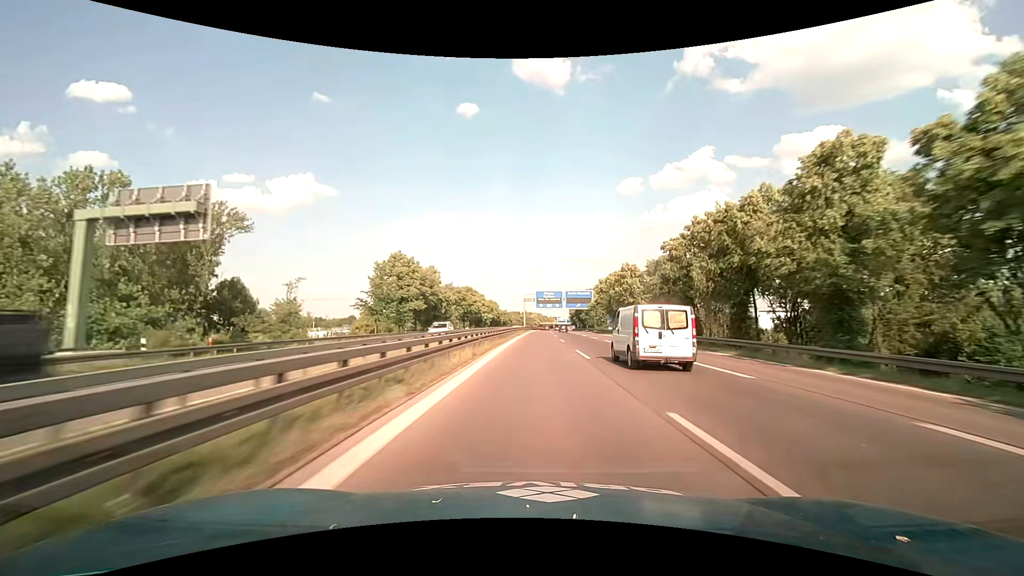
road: motorway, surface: asphalt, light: Day
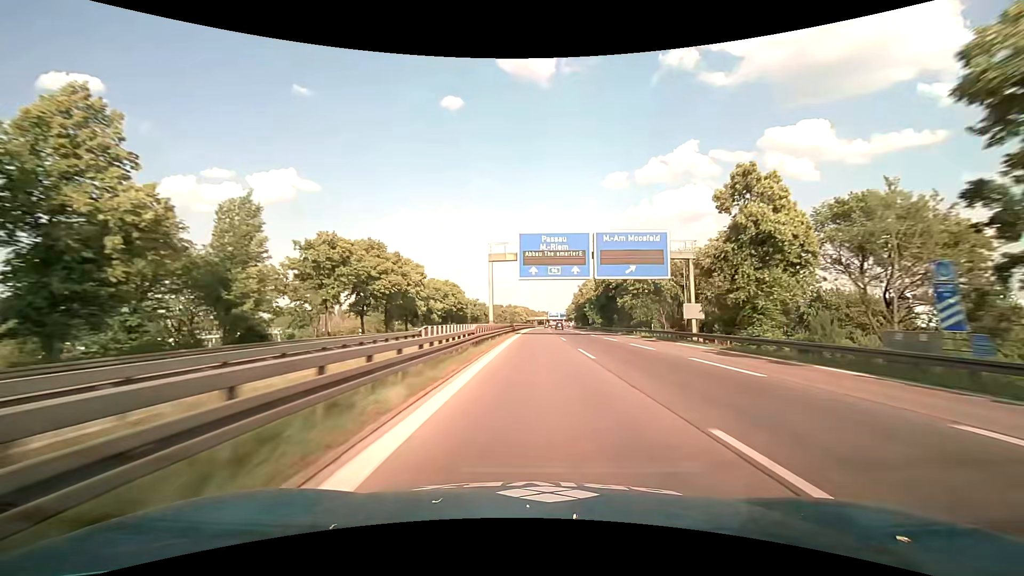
(+1.2, +73.3) m; +2°
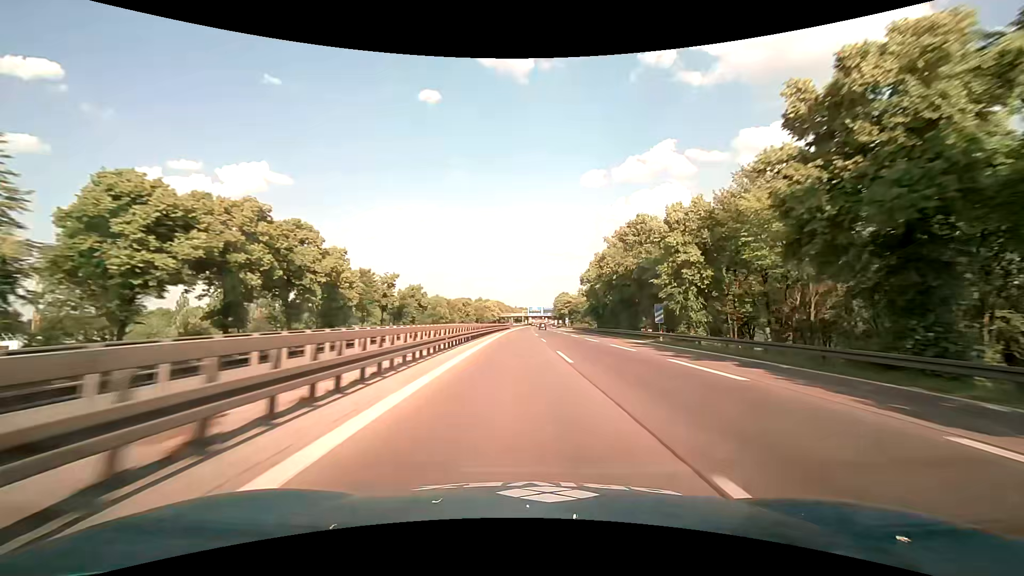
(+1.3, +73.8) m; +3°
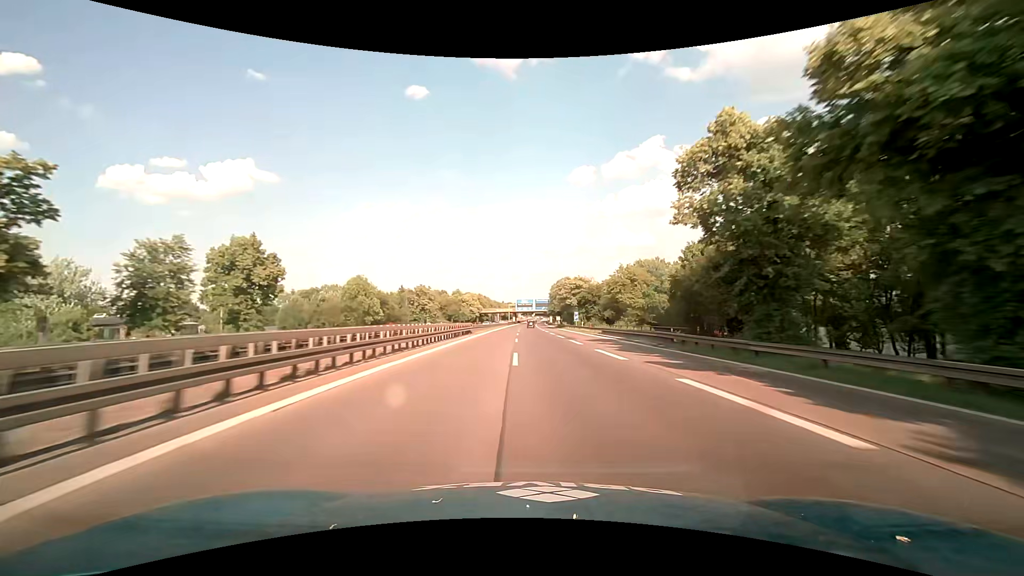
(+0.8, +55.4) m; +1°
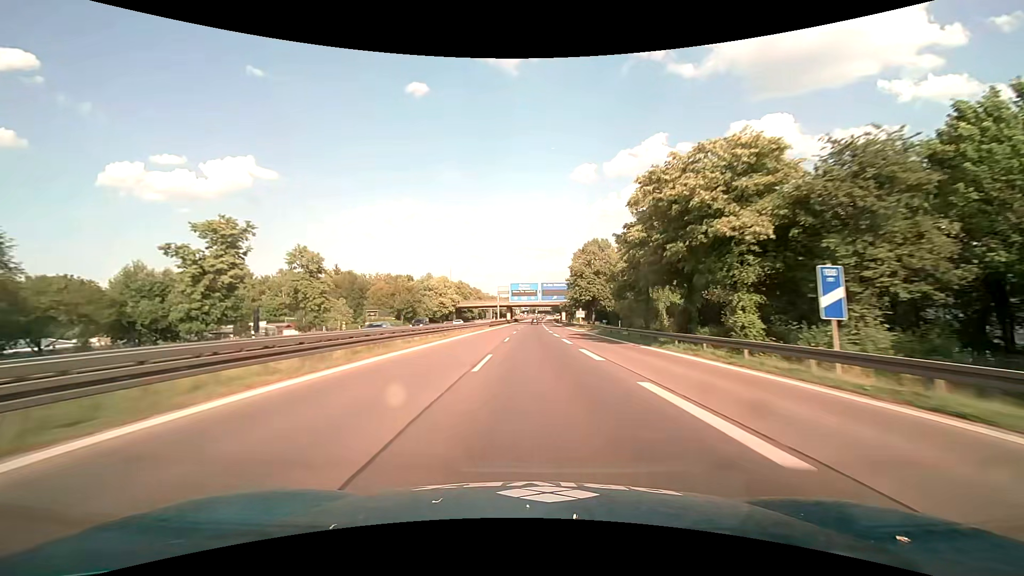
(-0.4, +73.5) m; 0°
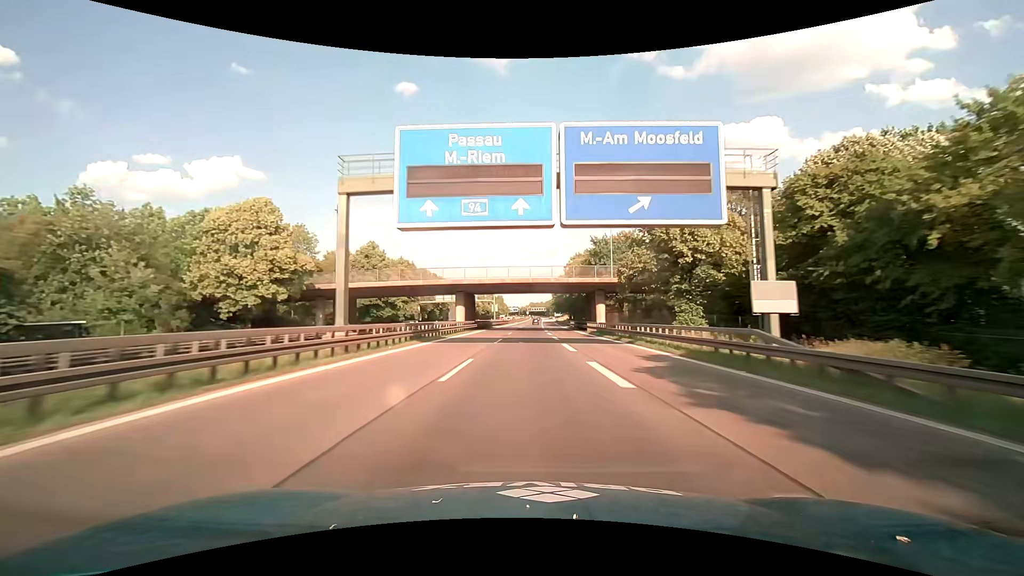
(+0.9, +91.8) m; +1°
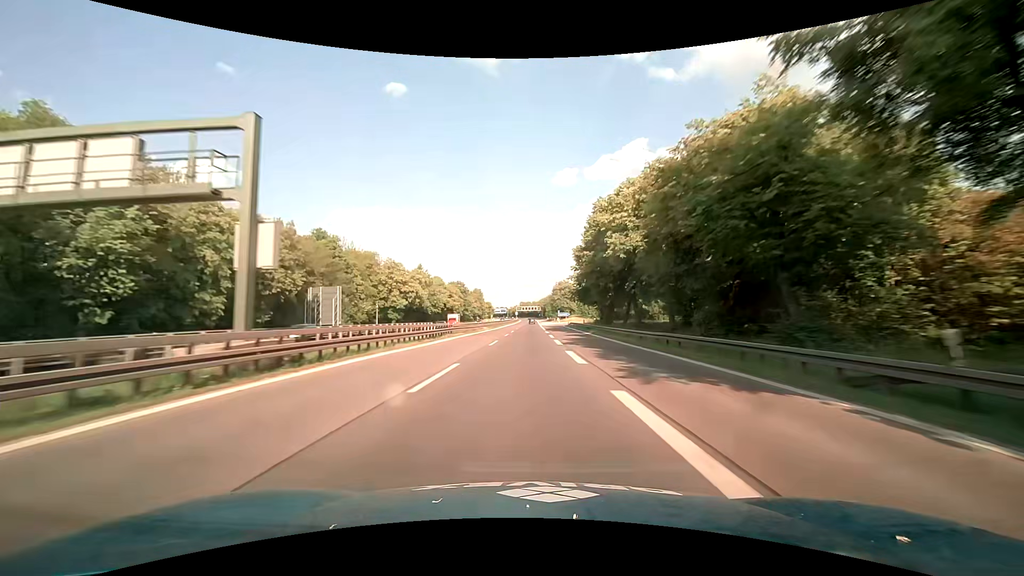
(+1.0, +91.1) m; +1°
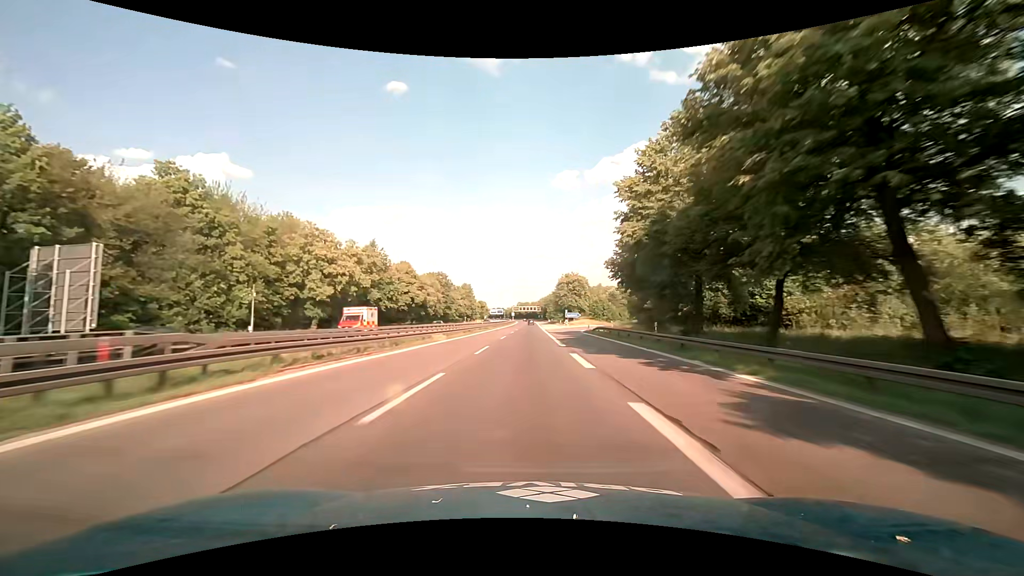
(+0.3, +36.2) m; +1°
(0, +10) (0, +20) (0, +30) (0, +40) (0, +50) (0, +60) (0, +70) (0, +80) (0, +90) (0, +100) m
